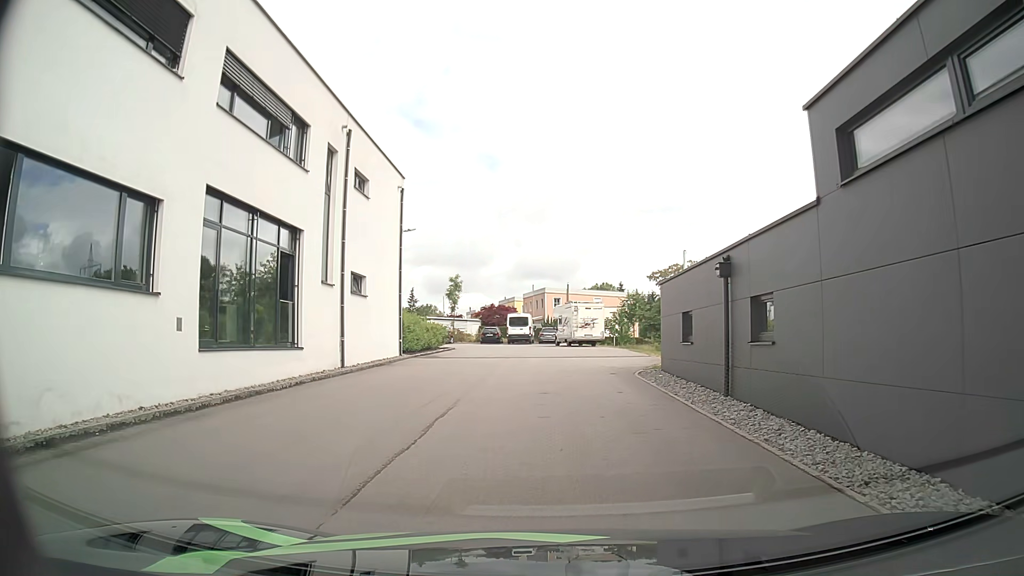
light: Day
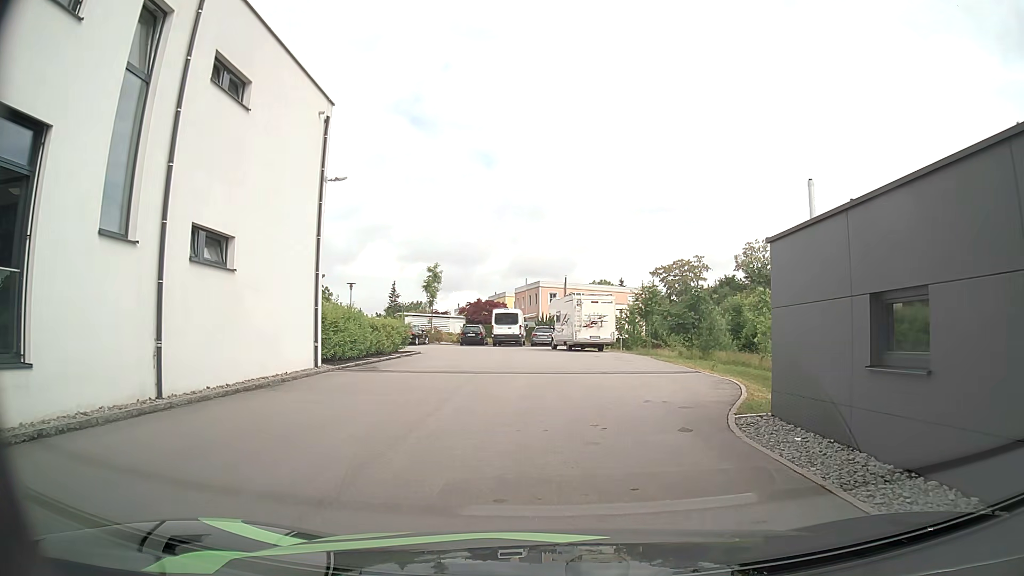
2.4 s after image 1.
(-0.1, +10.3) m; -1°
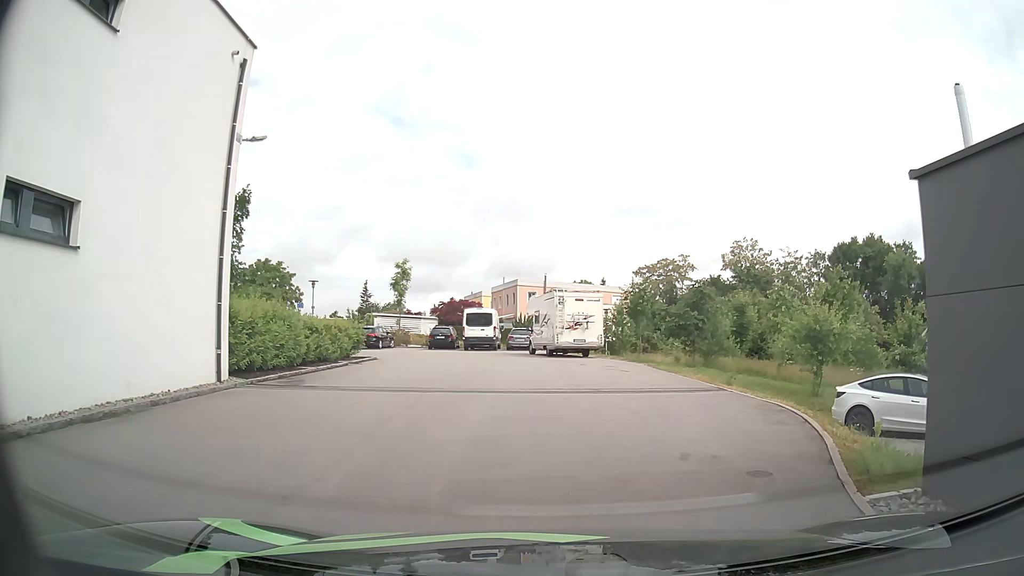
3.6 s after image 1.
(+0.1, +4.8) m; +2°
